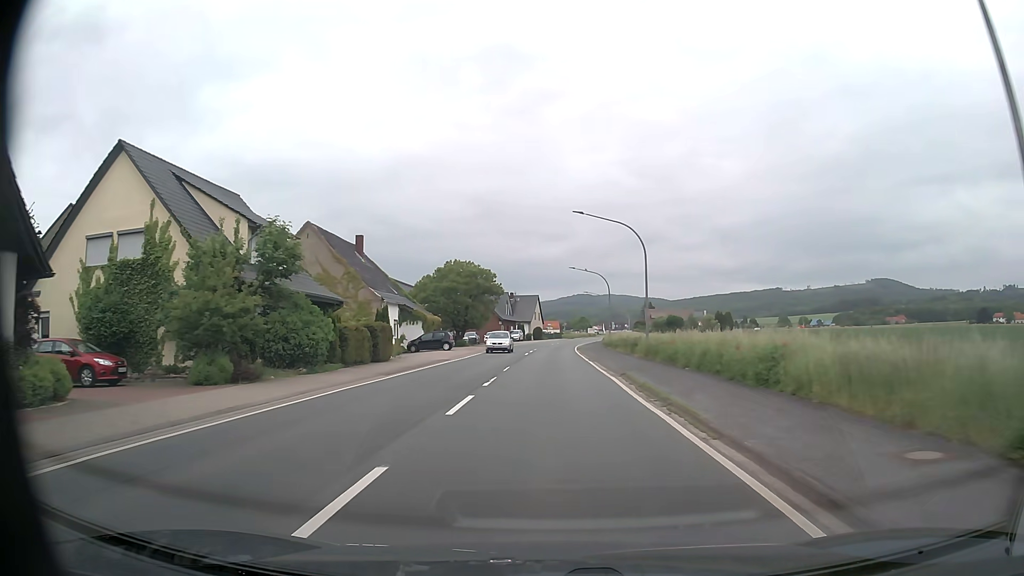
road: primary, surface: asphalt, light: Day
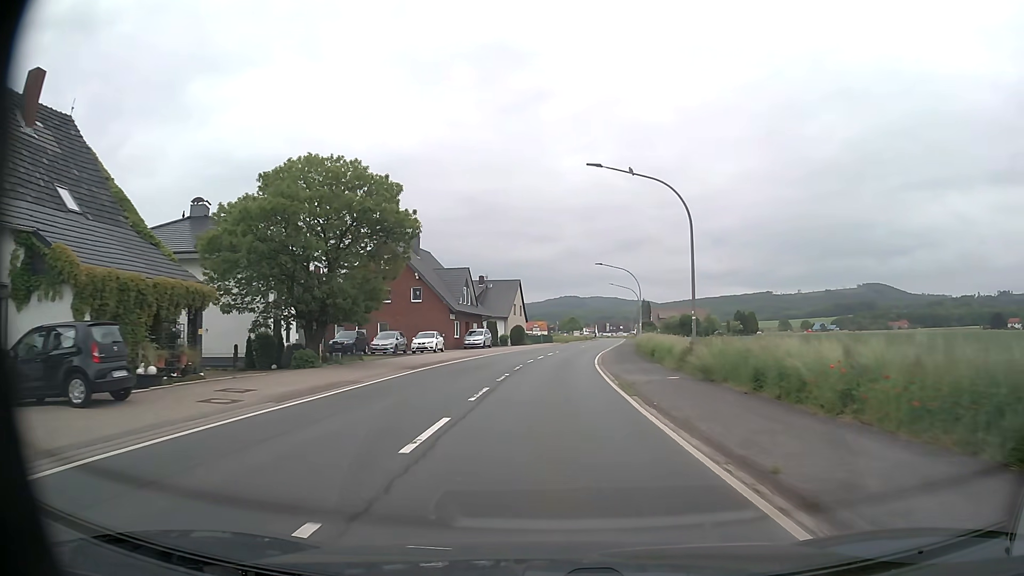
(+0.2, +40.3) m; +1°
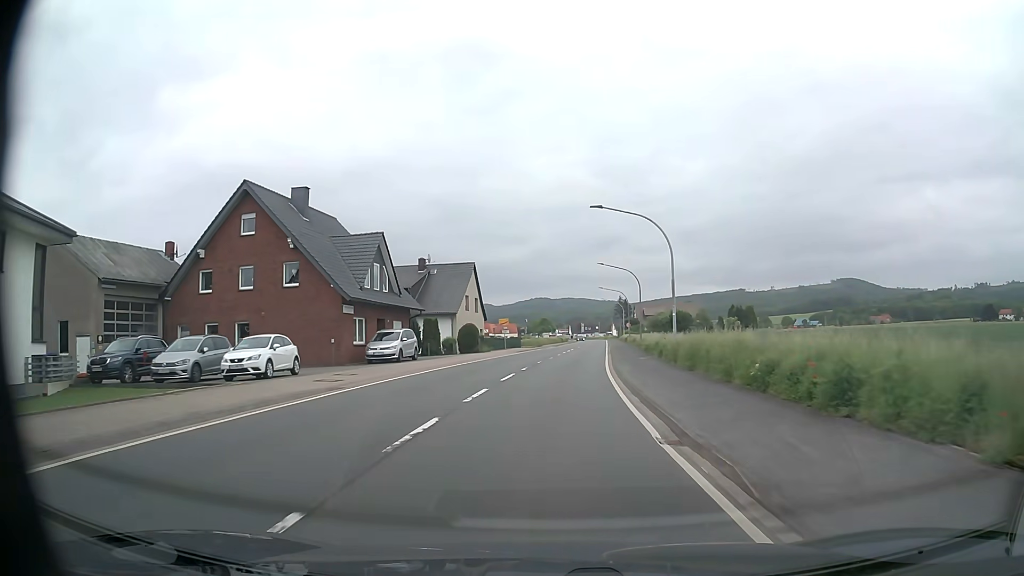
(+0.4, +24.2) m; +2°
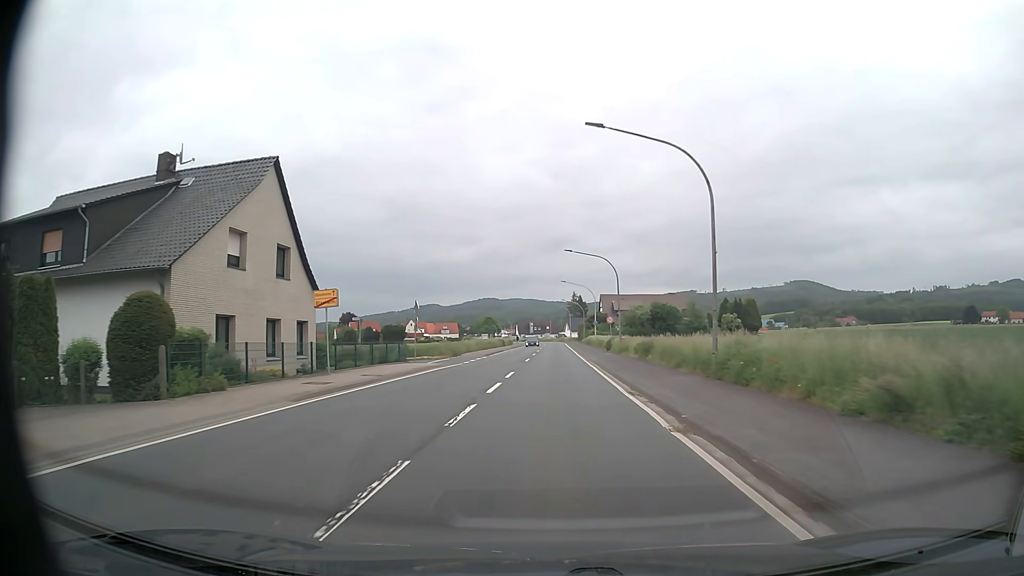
(+1.7, +40.3) m; +5°
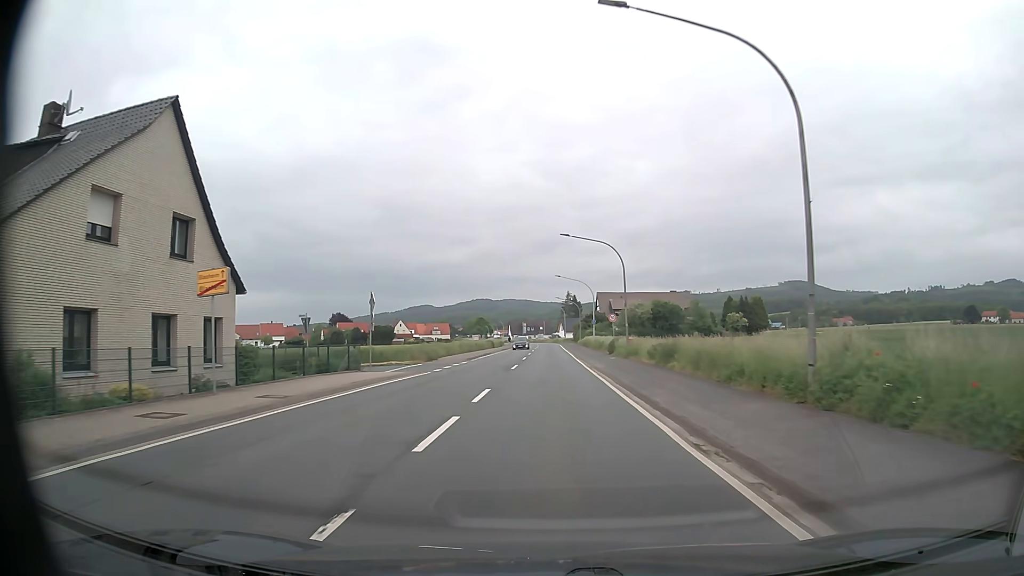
(0.0, +8.1) m; 0°
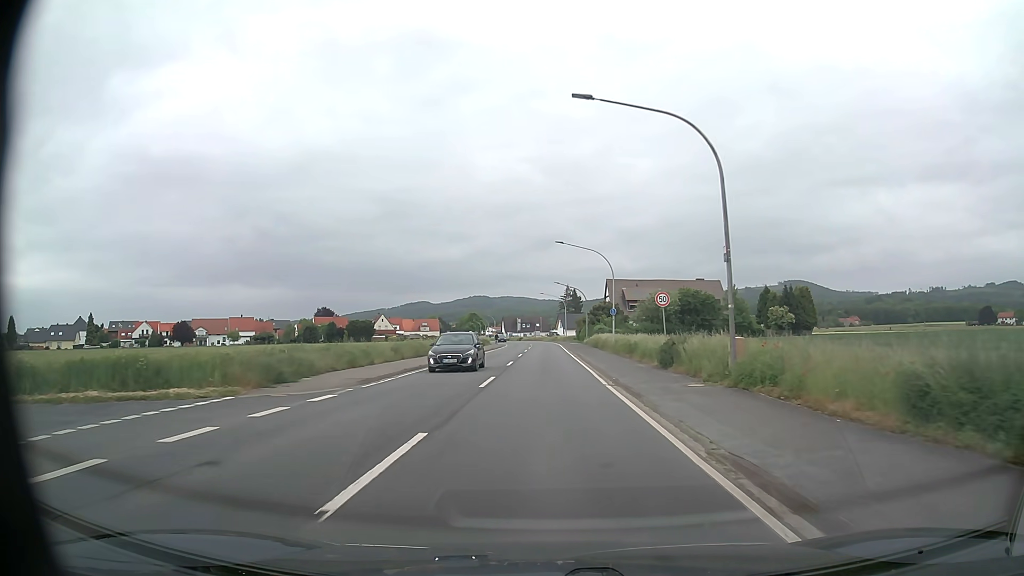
(+0.1, +24.2) m; 0°
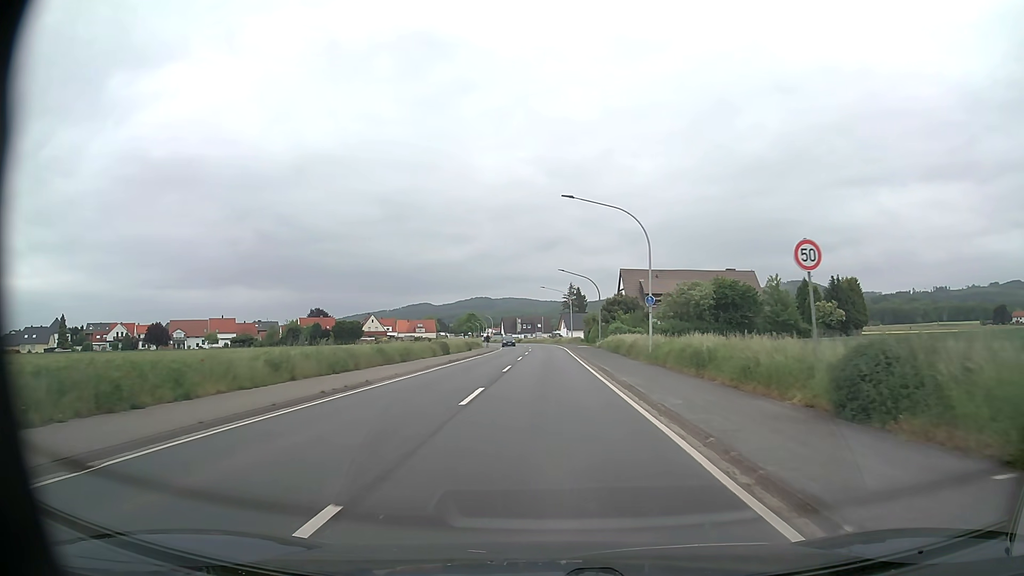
(0.0, +16.1) m; 0°
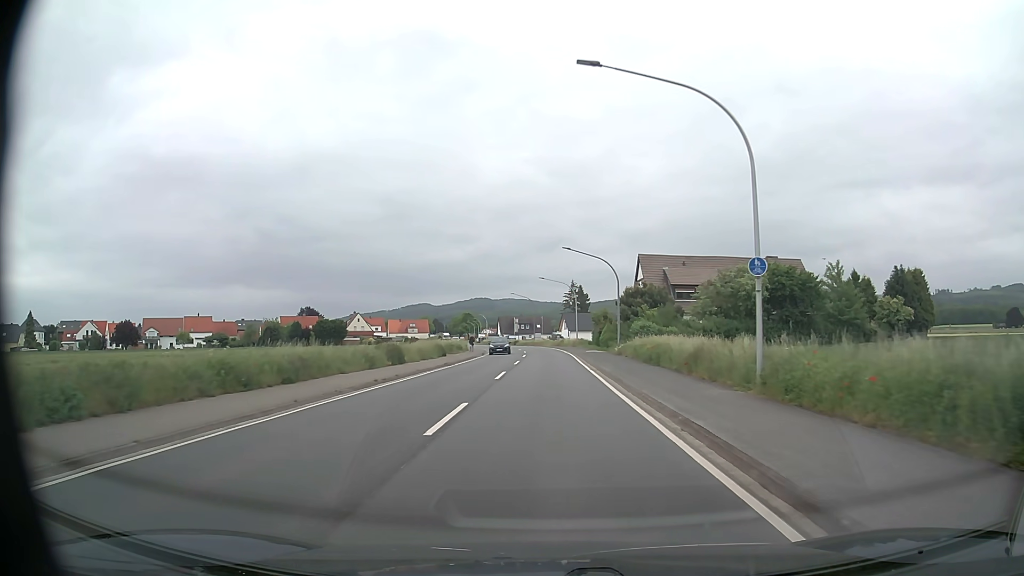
(0.0, +16.1) m; 0°
(0, +10) (0, +20) (0, +30) (0, +40) (0, +50) (-1, +60) (-1, +70) (-2, +80) (-4, +90) (-6, +100) m
